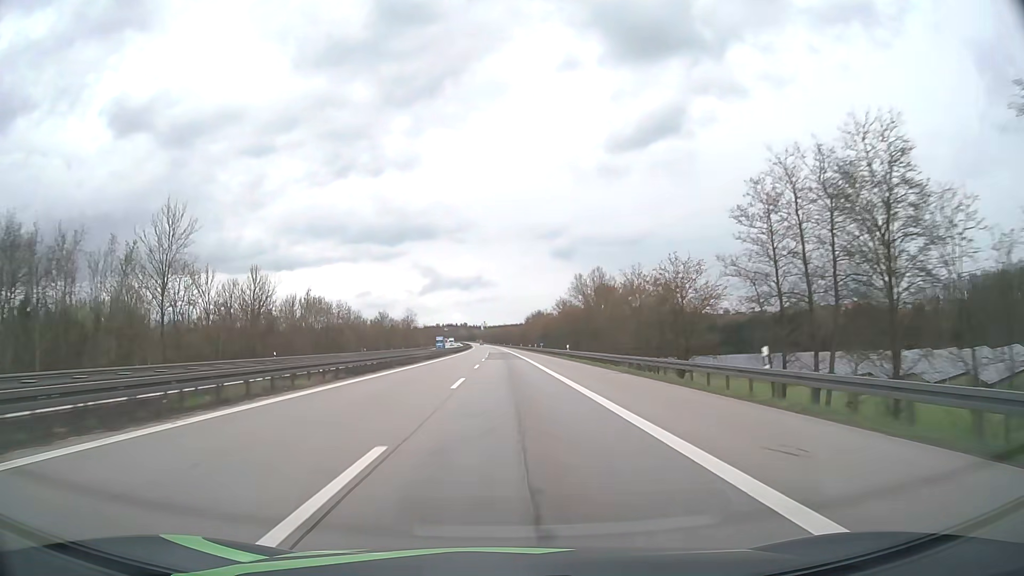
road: motorway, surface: asphalt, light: Day
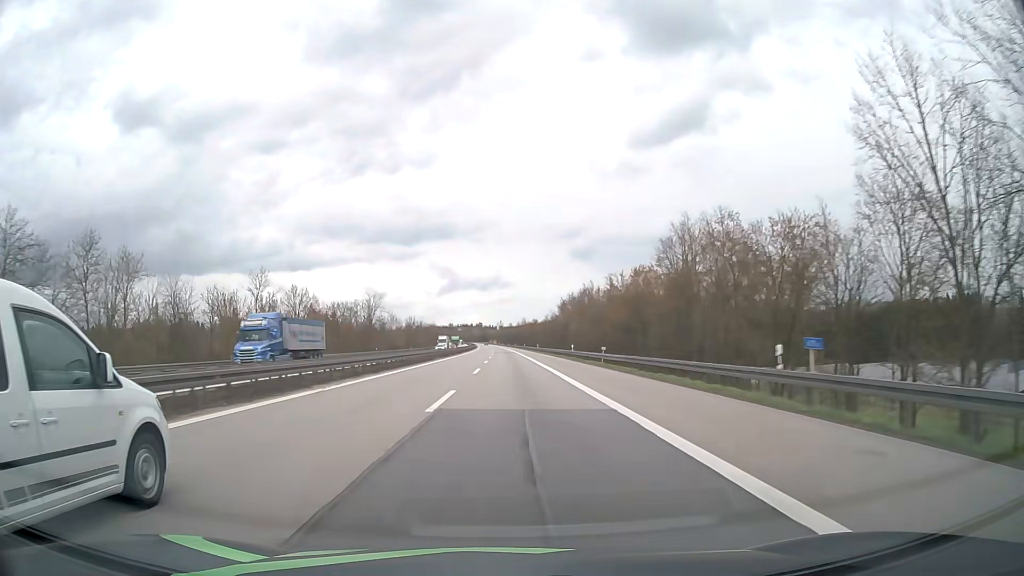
(-1.1, +98.3) m; -1°
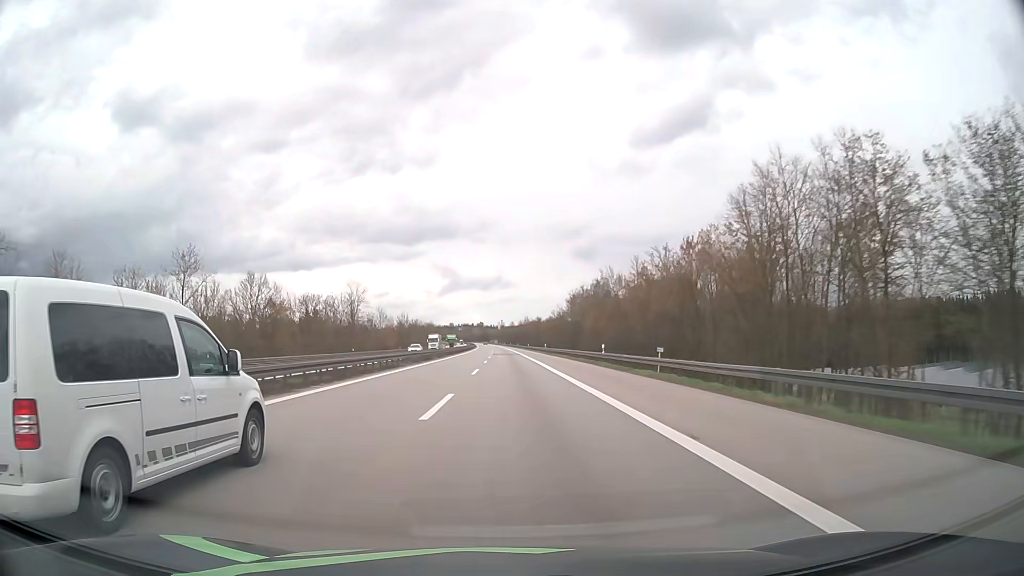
(-0.1, +19.8) m; 0°
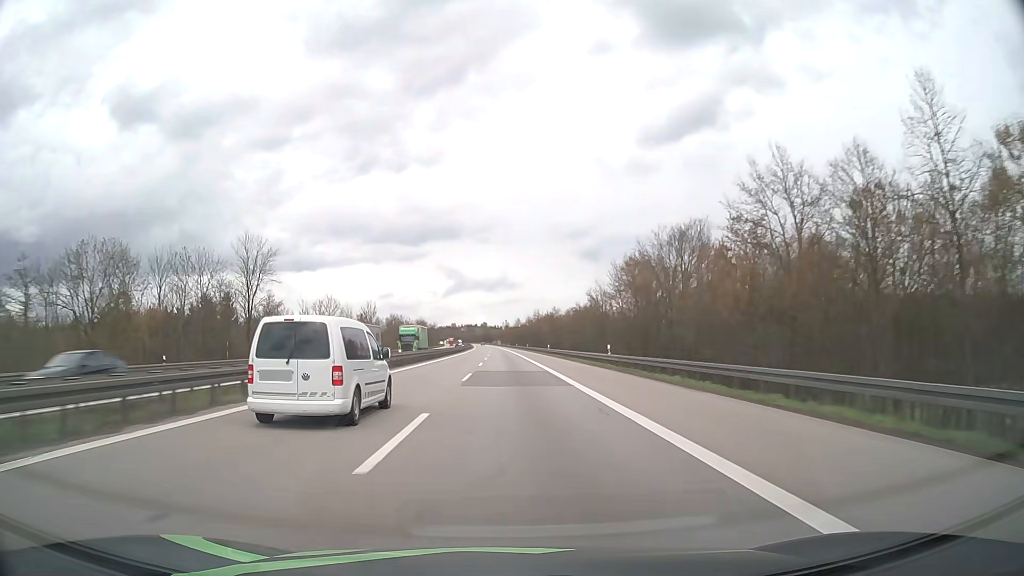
(-0.1, +59.5) m; 0°
(0, +10) (0, +20) (0, +30) (0, +40) (0, +50) (0, +60) (-1, +70) (-1, +80) (-1, +90) (-1, +100) m
